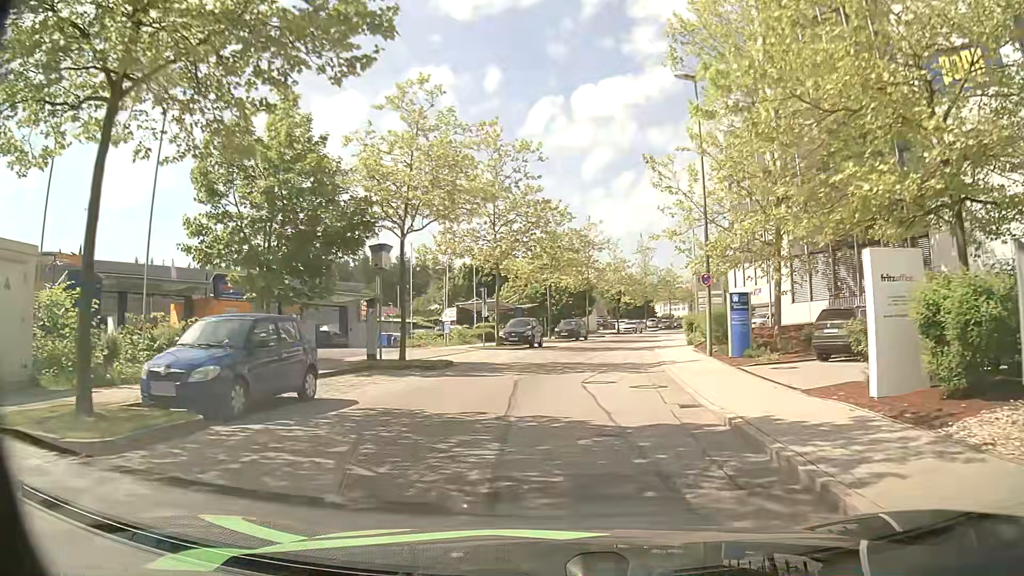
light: Day
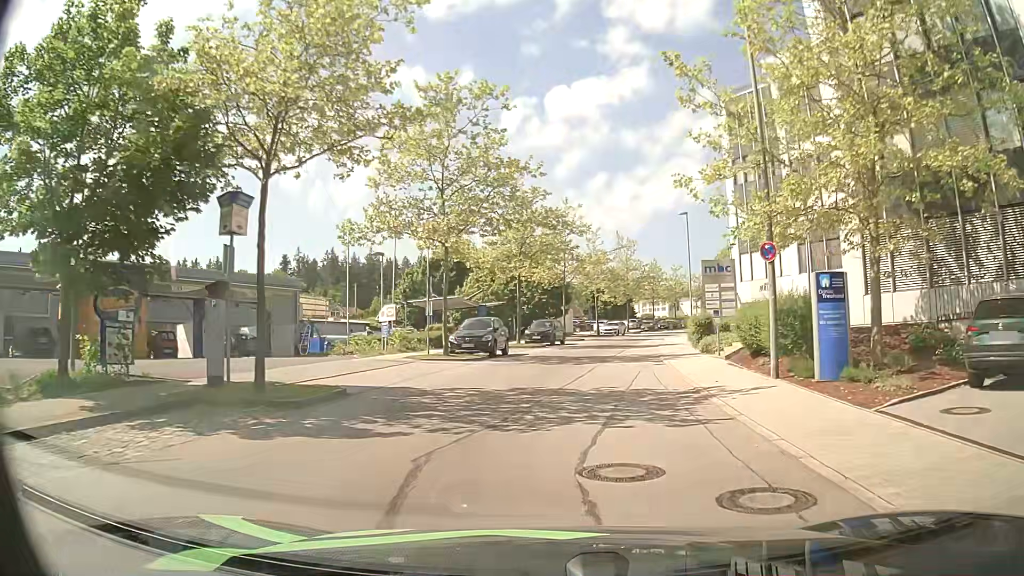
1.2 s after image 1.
(+0.2, +9.3) m; +3°
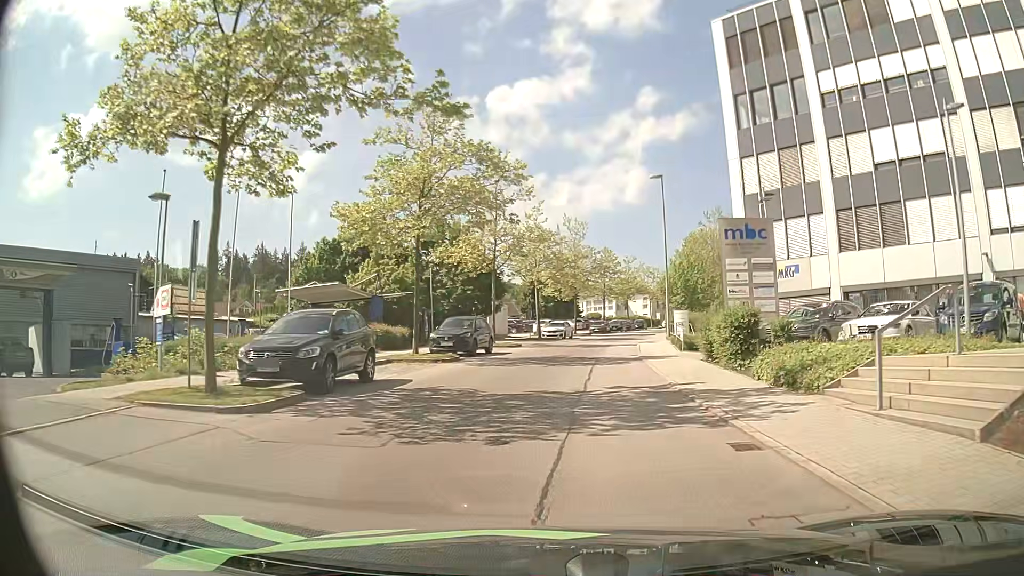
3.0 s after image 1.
(+0.6, +14.9) m; +4°
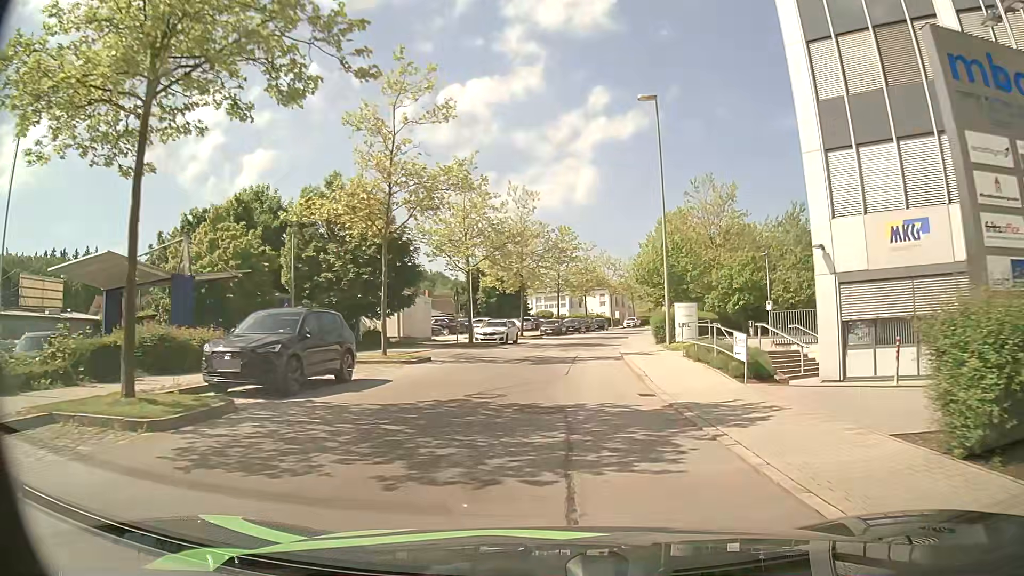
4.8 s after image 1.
(+0.7, +15.3) m; +5°
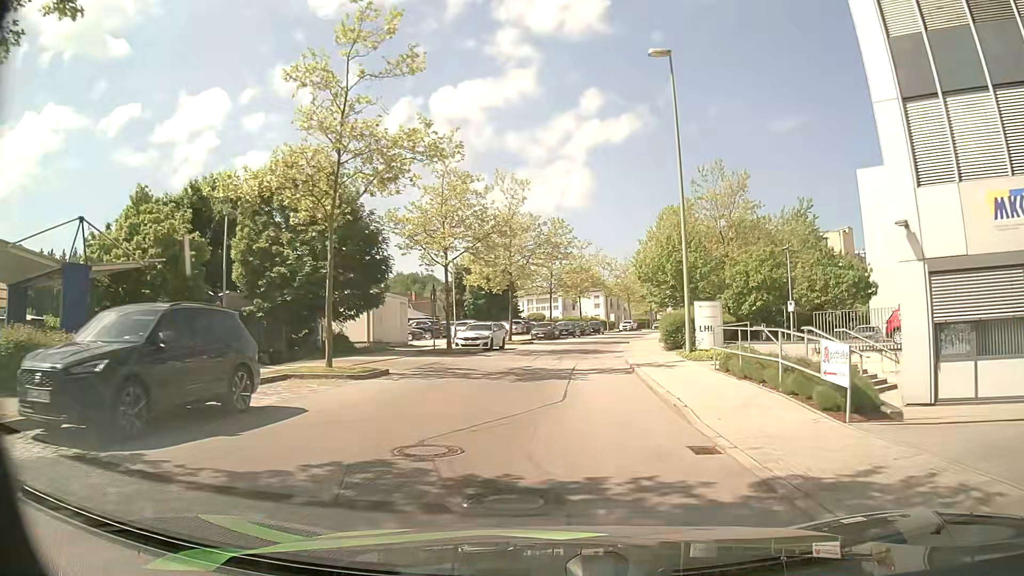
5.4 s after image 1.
(+0.1, +5.2) m; +1°
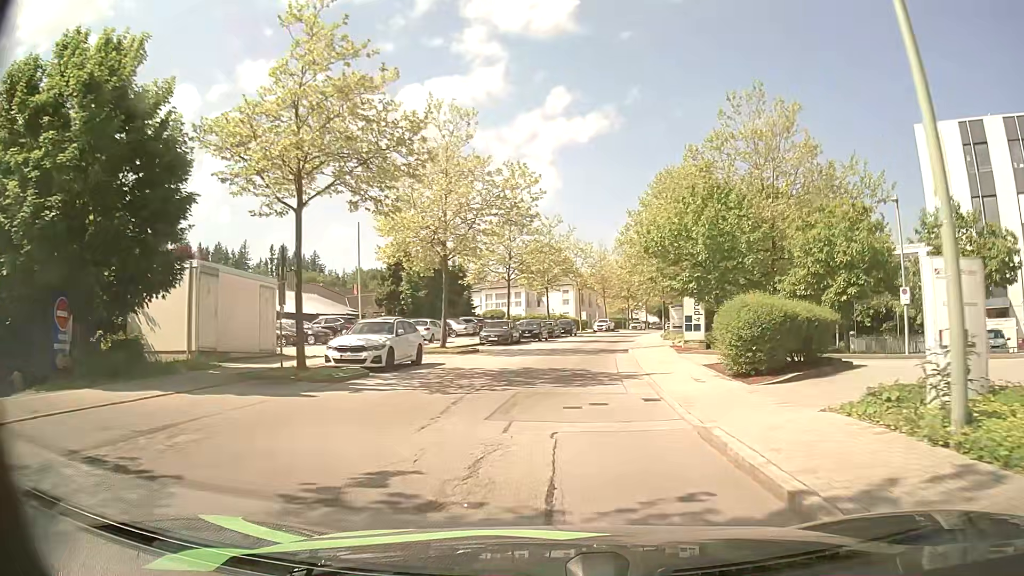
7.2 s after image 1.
(+0.4, +15.5) m; +4°
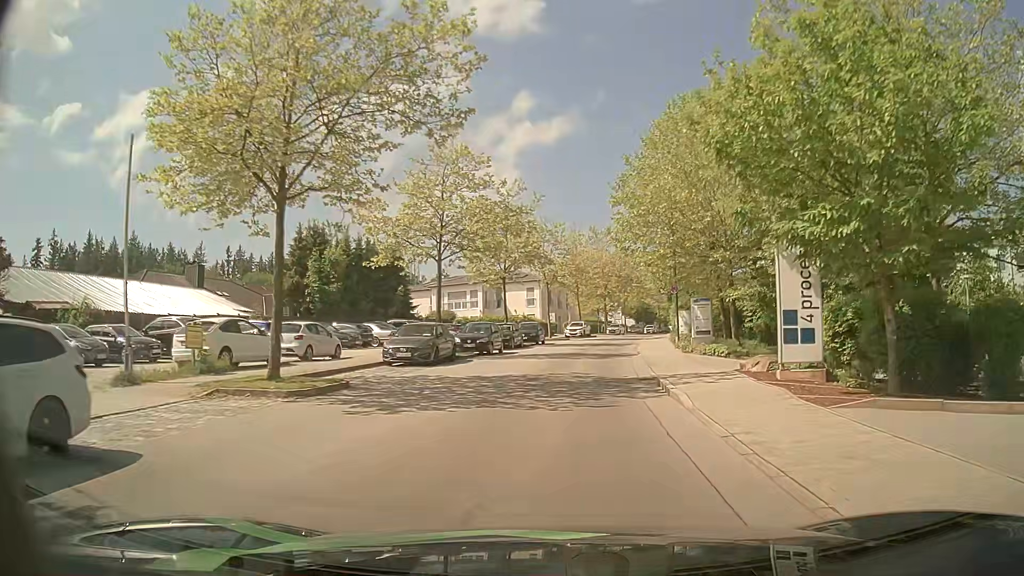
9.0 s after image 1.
(+0.2, +15.7) m; +2°
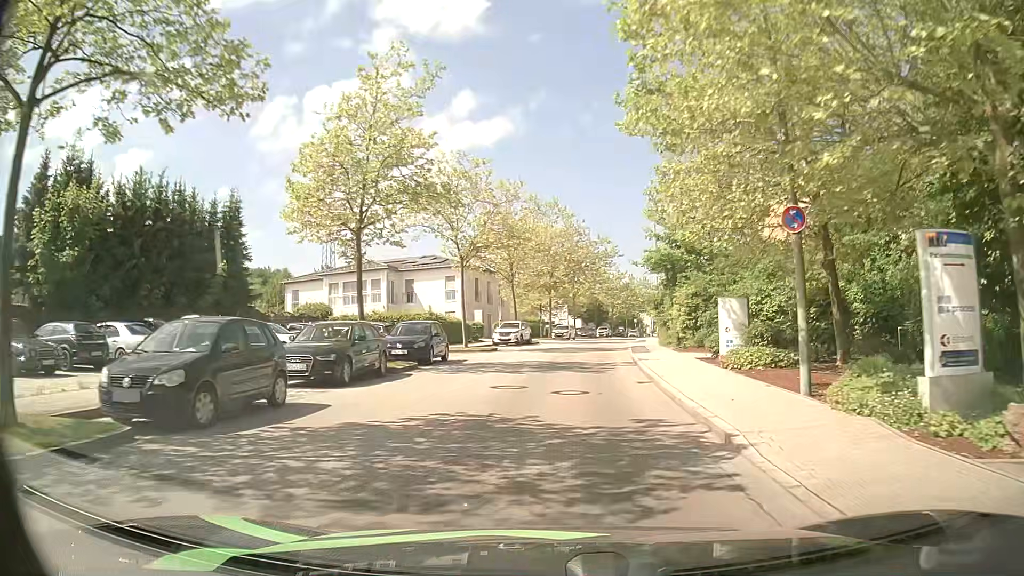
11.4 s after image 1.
(+1.0, +21.2) m; +5°
(0, +10) (+1, +20) (+2, +30) (+3, +40) (+4, +50) (+6, +60) (+8, +69) (+10, +79) (+12, +89) (+14, +99) m
